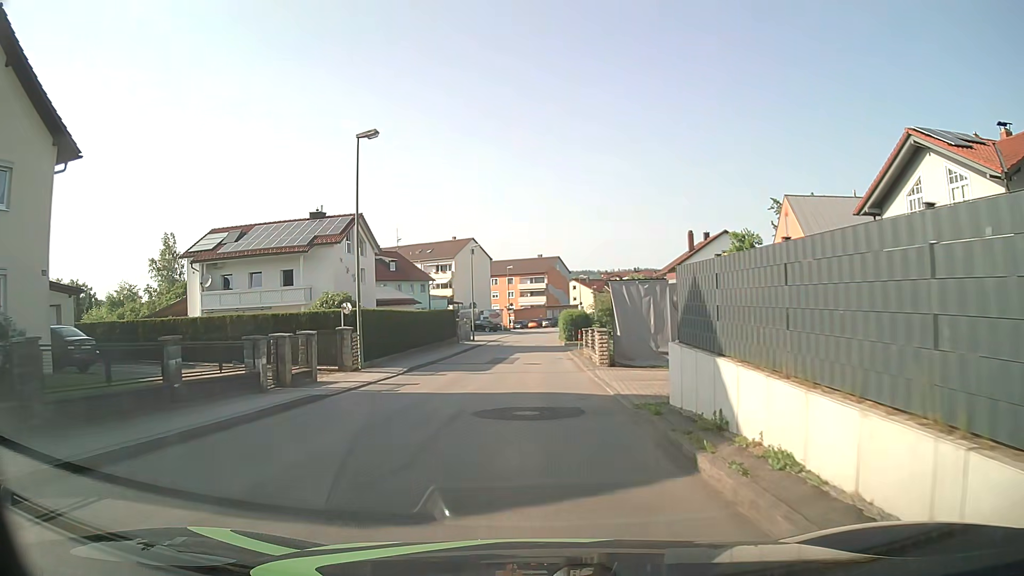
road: unclassified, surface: asphalt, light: Day
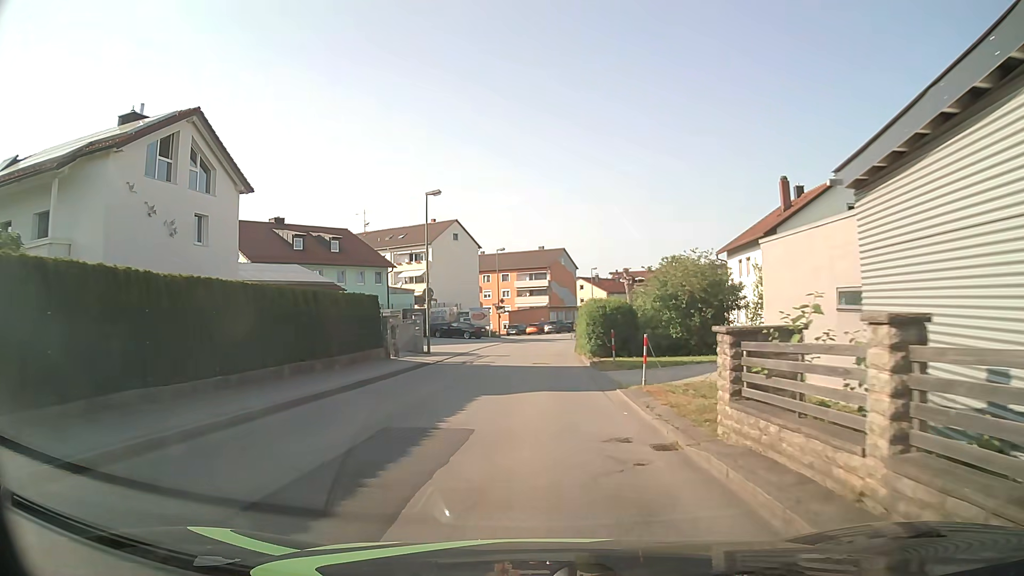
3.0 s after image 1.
(+0.4, +23.9) m; +1°
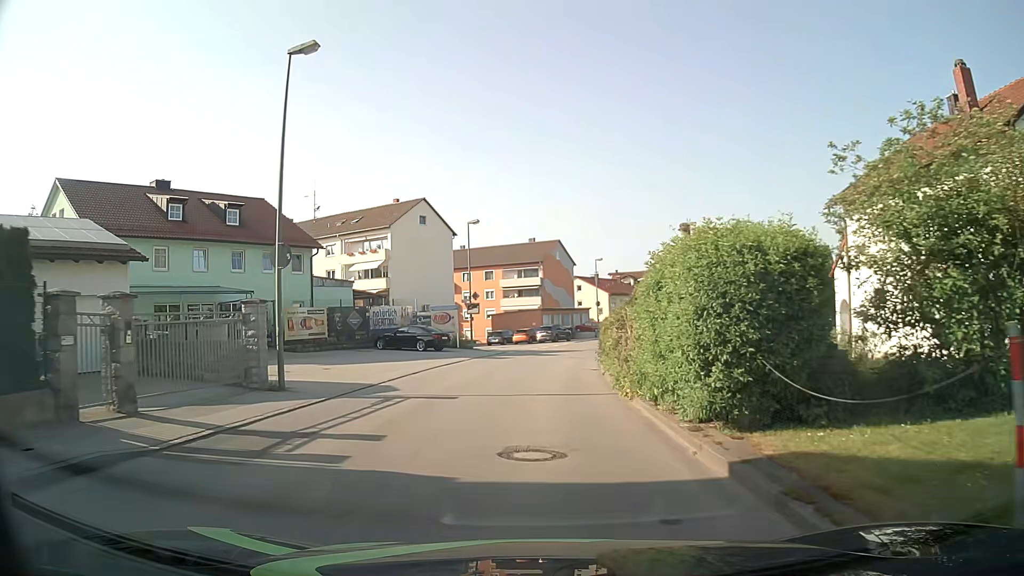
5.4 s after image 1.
(+0.2, +19.1) m; +1°
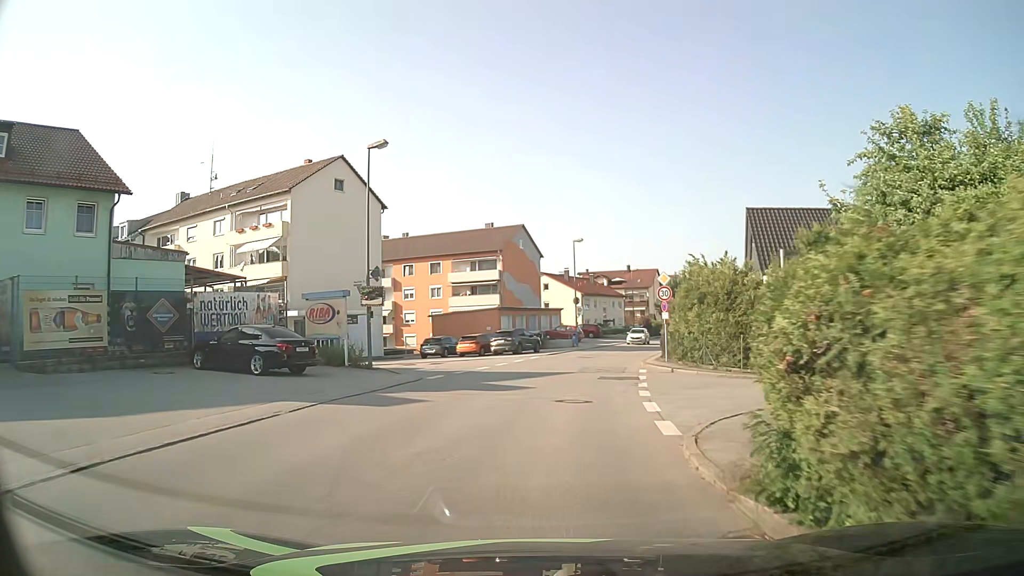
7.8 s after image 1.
(+0.3, +19.1) m; +3°
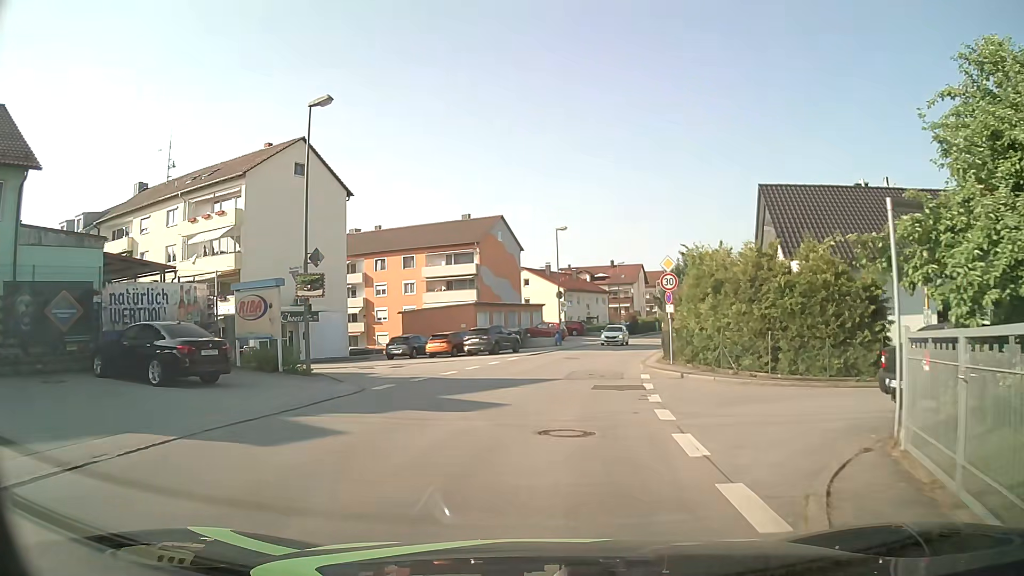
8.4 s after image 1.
(+0.1, +4.8) m; +2°
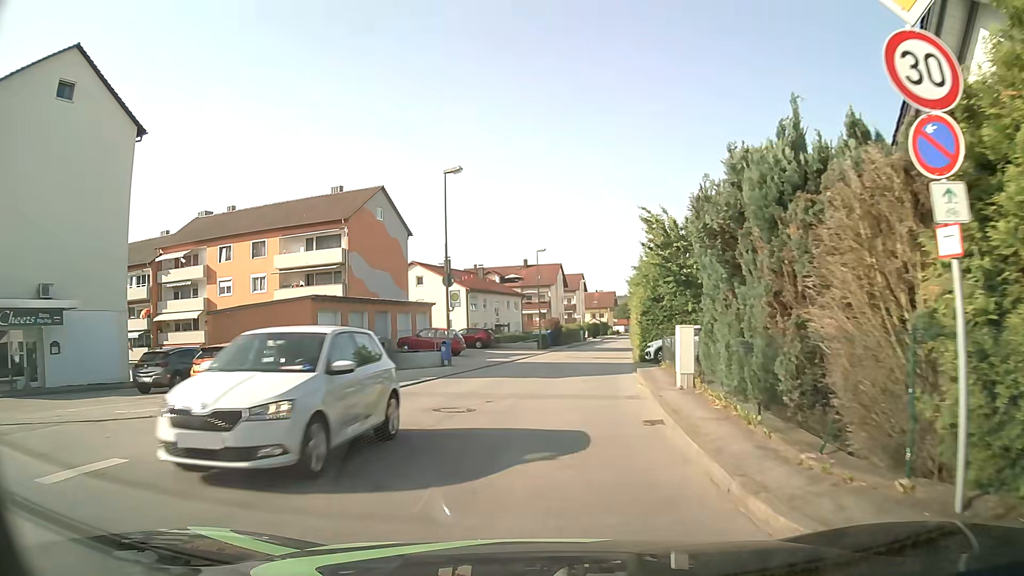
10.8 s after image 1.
(+1.3, +19.1) m; +7°
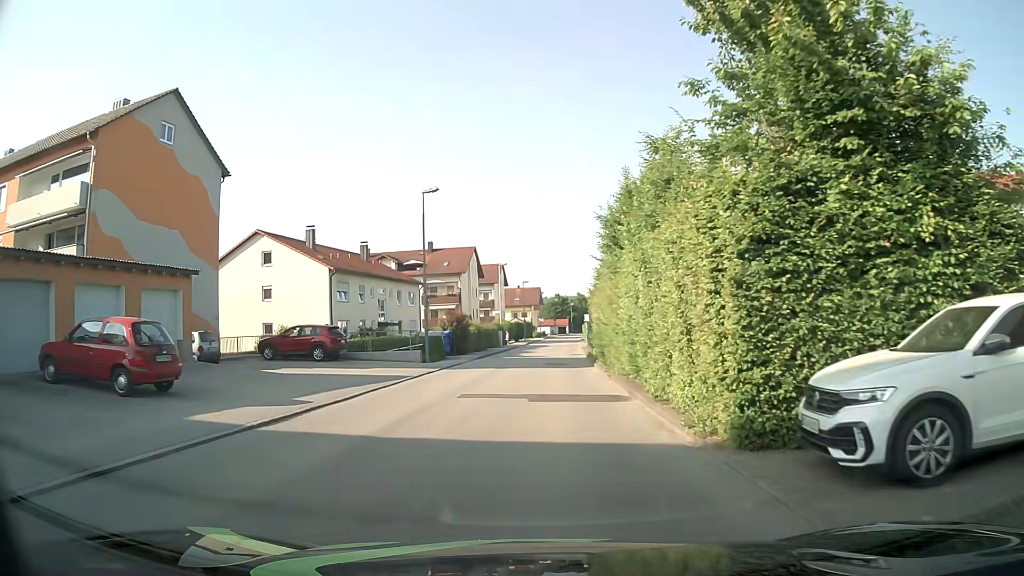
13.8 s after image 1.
(+1.6, +23.7) m; +7°
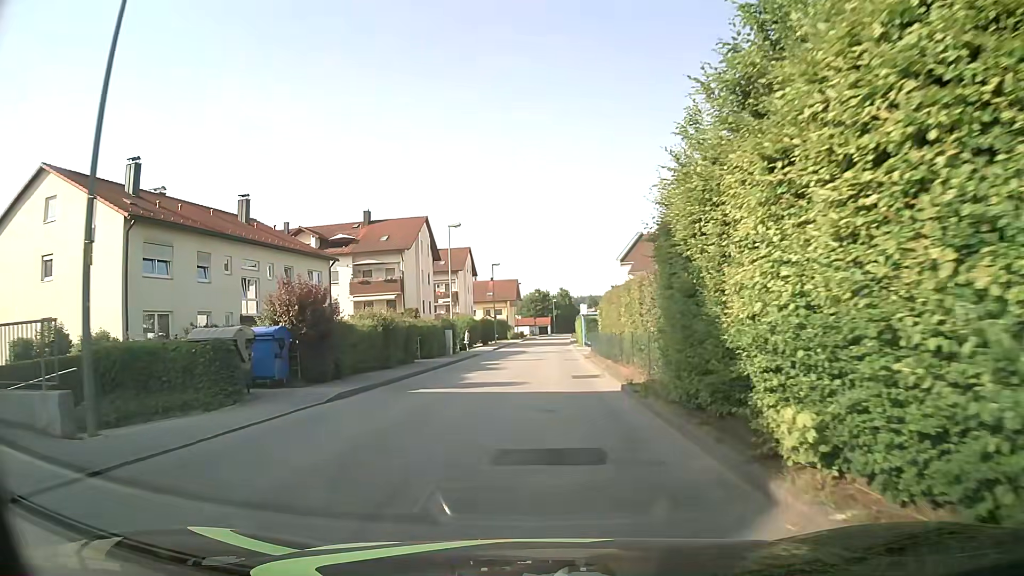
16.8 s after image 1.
(+0.4, +23.9) m; +2°
(0, +10) (0, +20) (+1, +30) (+1, +40) (+1, +50) (+1, +60) (+2, +70) (+2, +80) (+3, +90) (+4, +100) m
